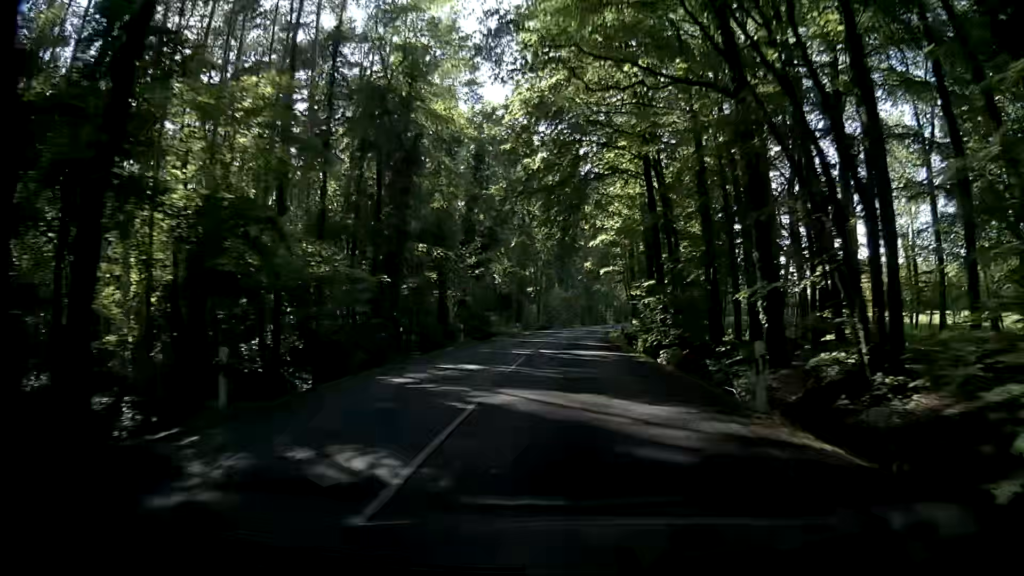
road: secondary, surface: asphalt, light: Day
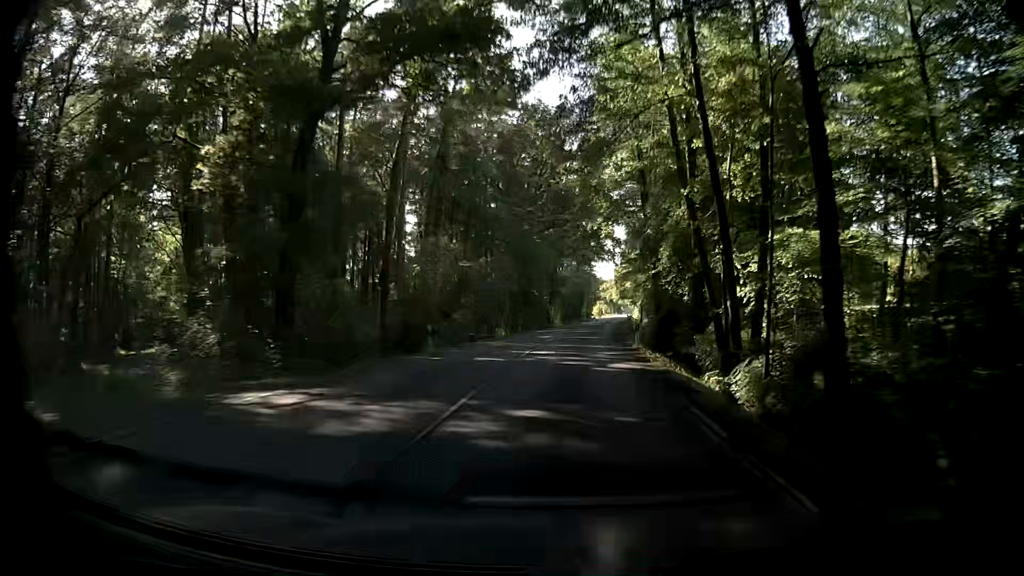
(+1.9, +57.7) m; +6°
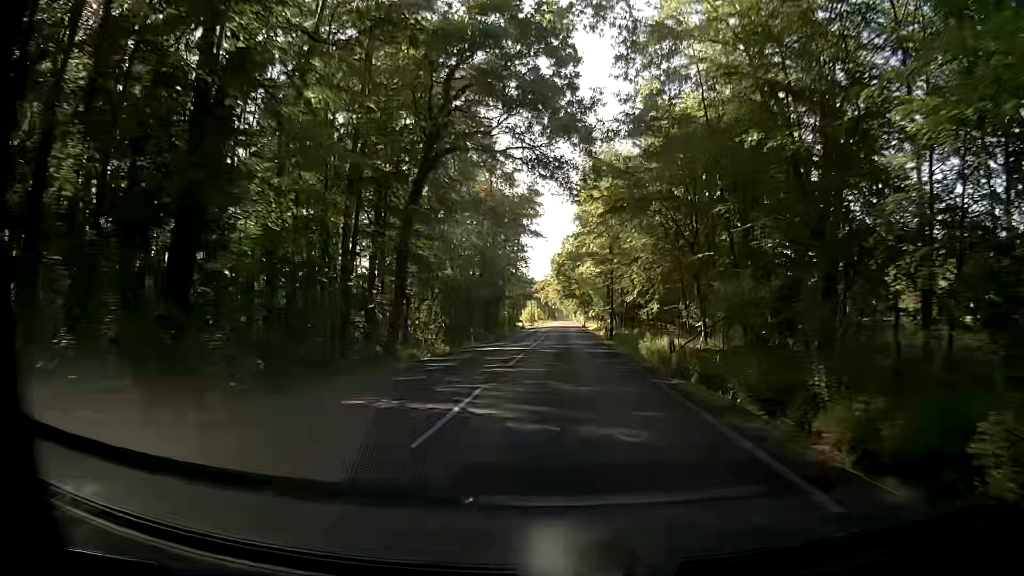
(+3.4, +60.0) m; +5°
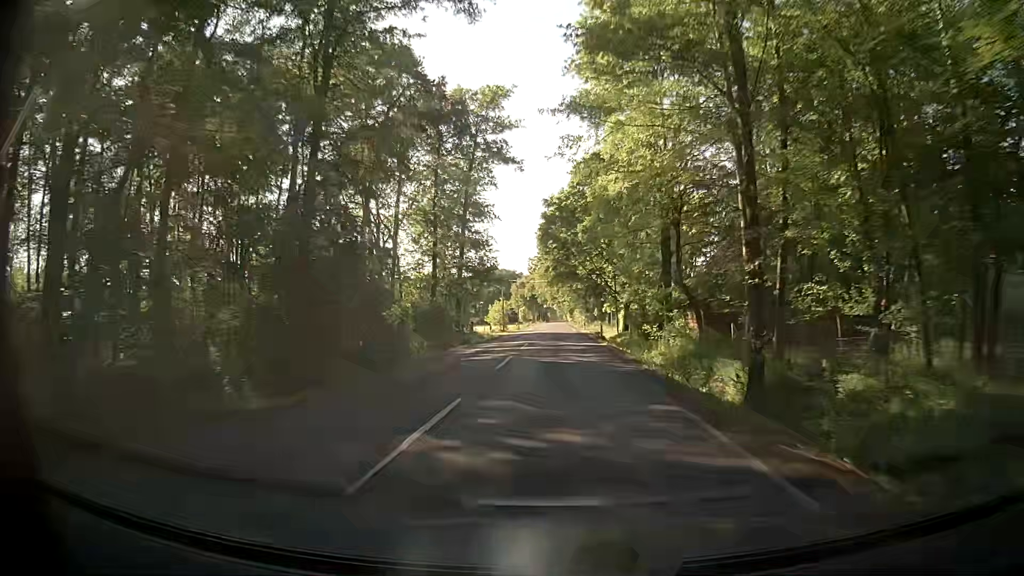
(+1.1, +50.2) m; +1°
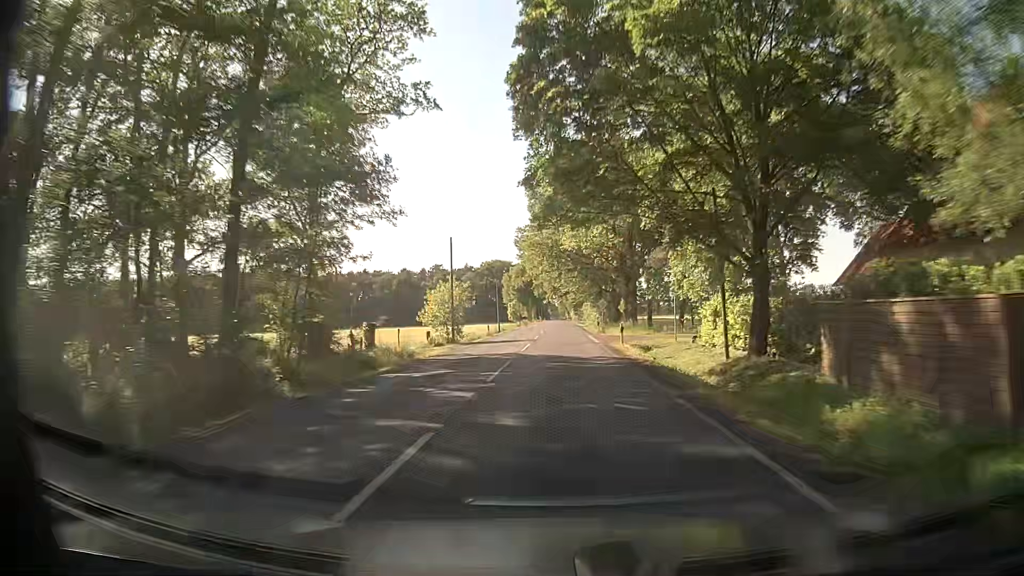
(+0.2, +39.7) m; 0°
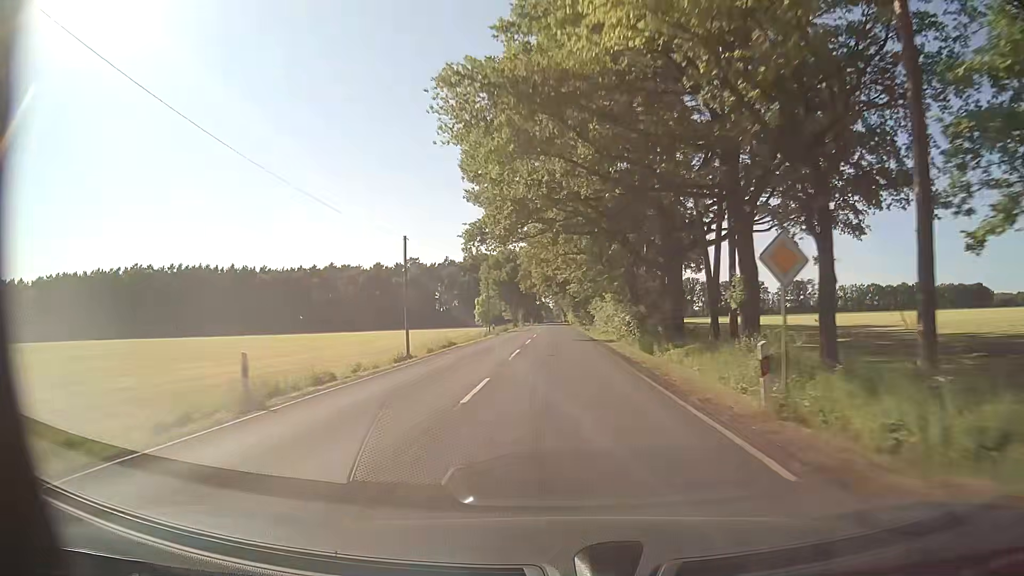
(0.0, +41.5) m; +1°
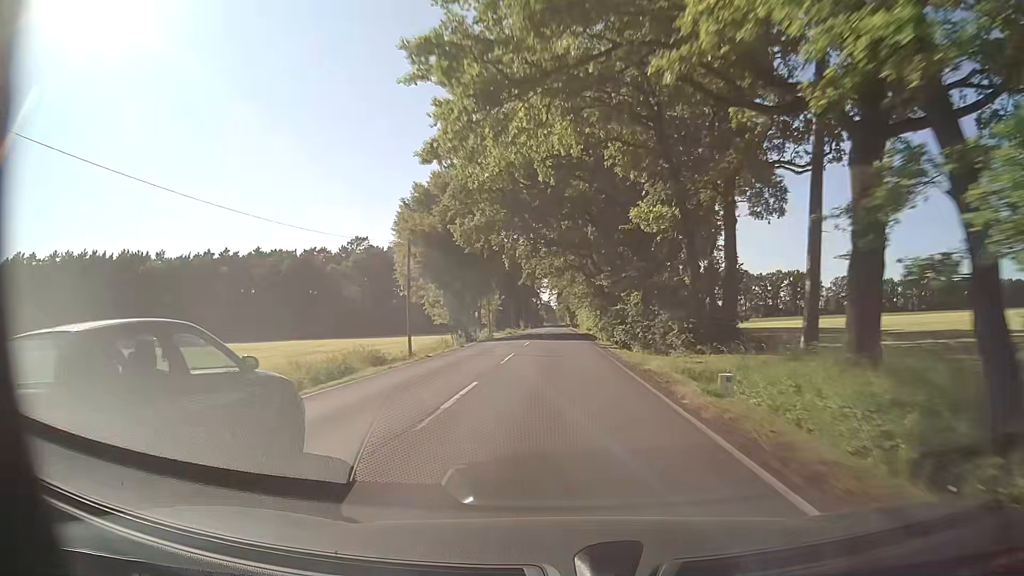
(-0.7, +73.4) m; -1°
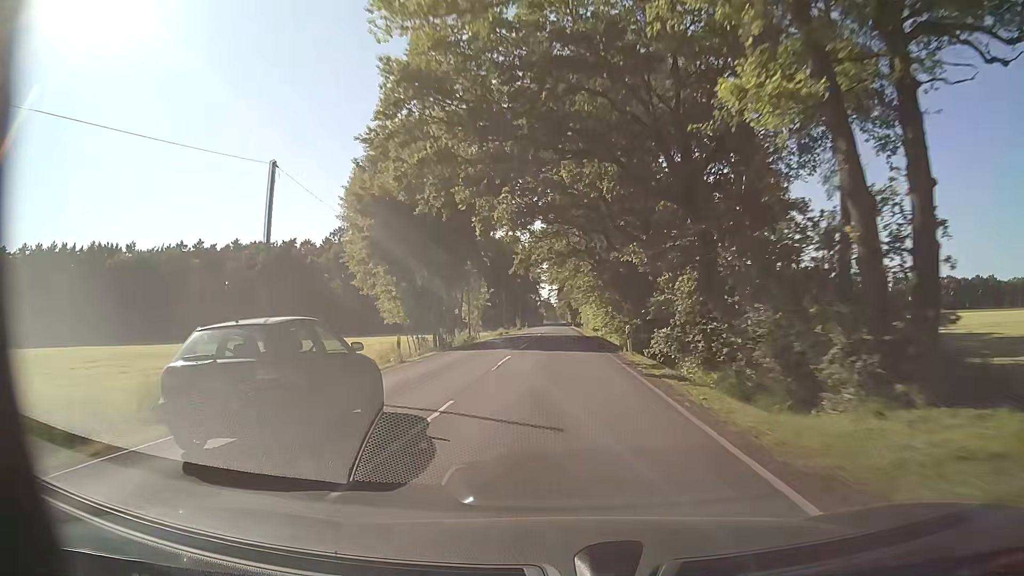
(0.0, +15.2) m; 0°
(0, +10) (0, +20) (0, +30) (0, +40) (0, +50) (0, +60) (+1, +70) (+1, +80) (+1, +90) (+1, +100) m
